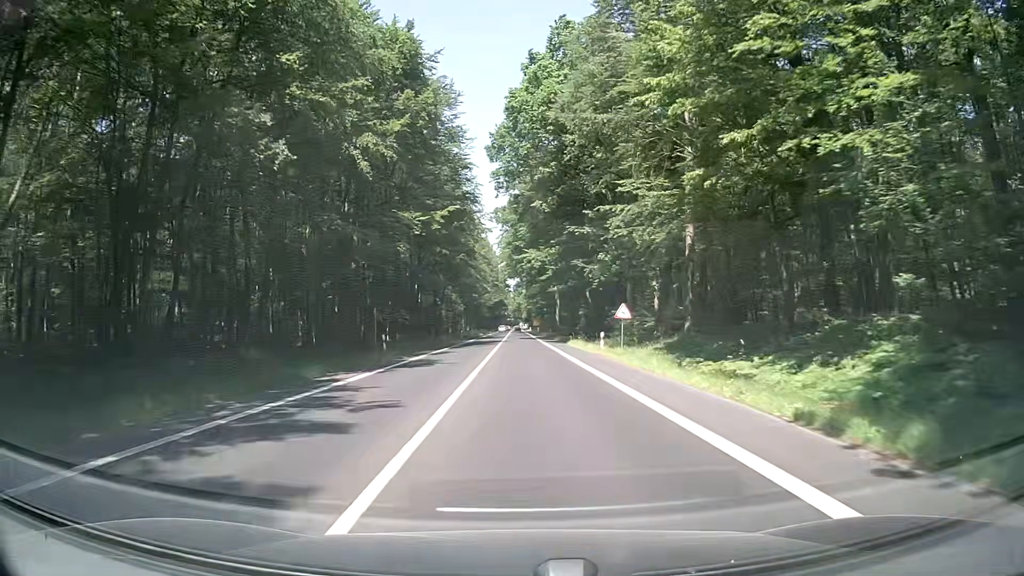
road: secondary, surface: asphalt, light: Day
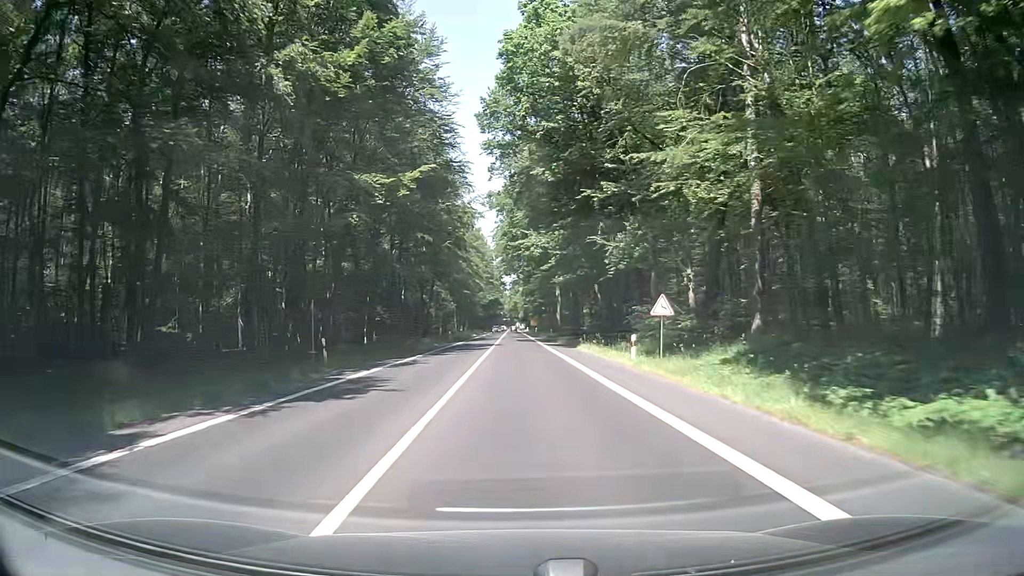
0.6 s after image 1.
(0.0, +10.9) m; +1°
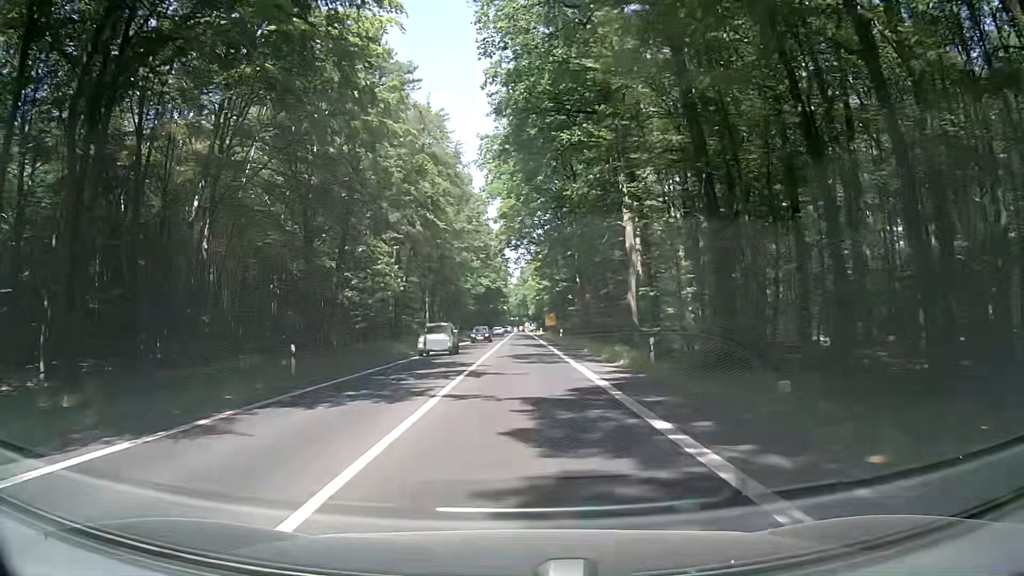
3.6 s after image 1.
(-0.7, +55.4) m; -2°
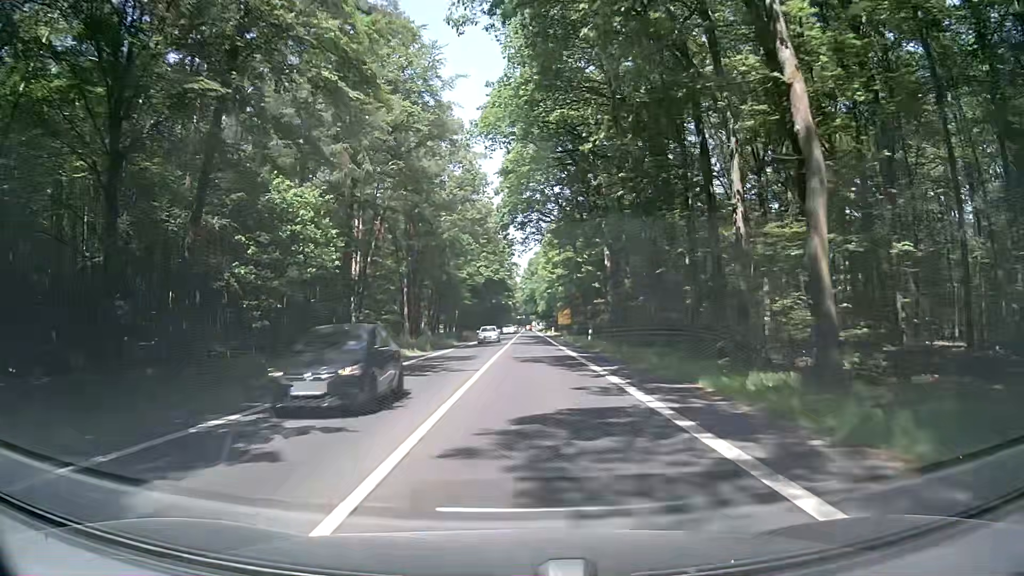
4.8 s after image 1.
(0.0, +22.6) m; 0°
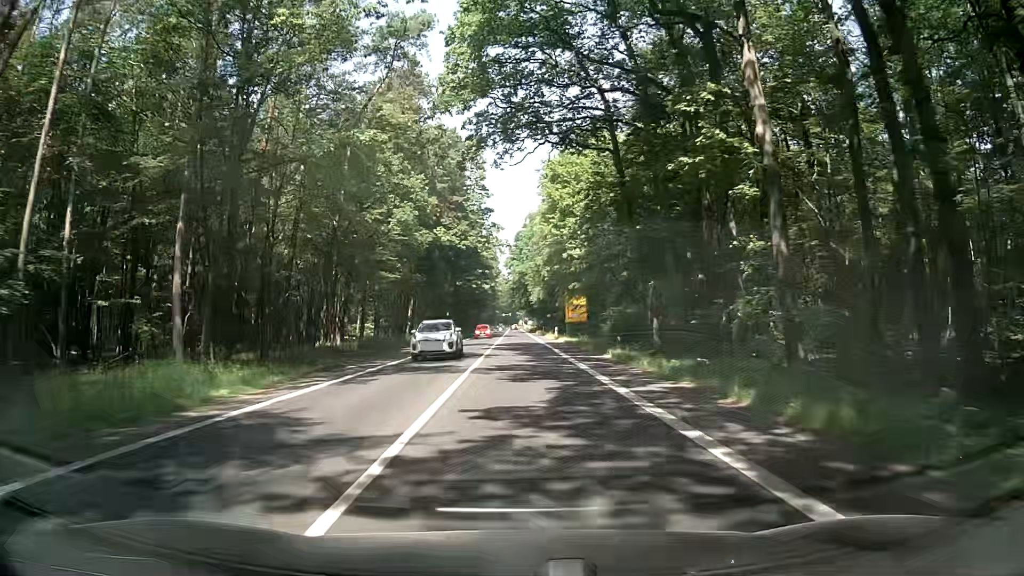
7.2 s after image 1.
(+0.2, +45.6) m; +2°
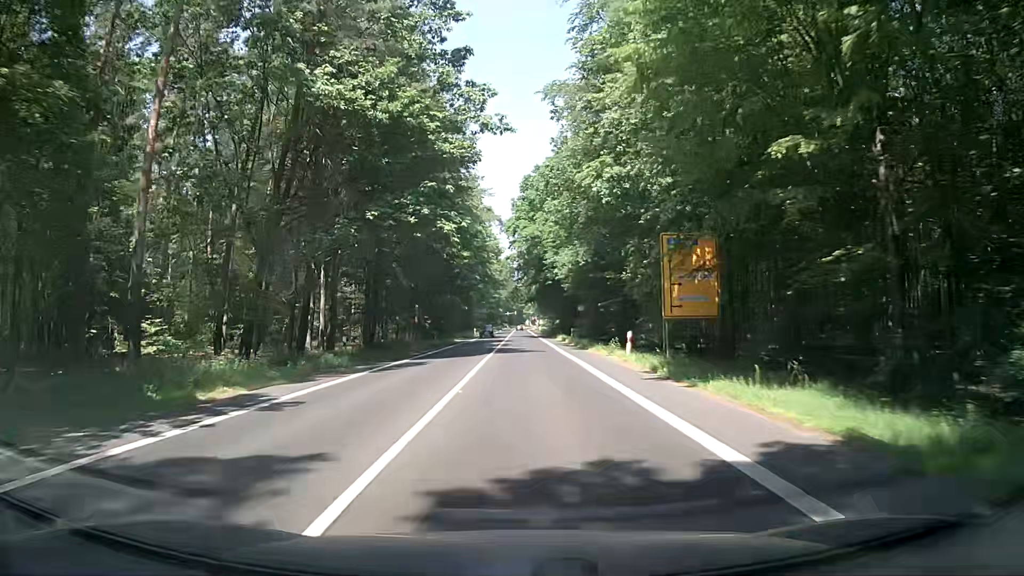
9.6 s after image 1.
(-1.2, +44.6) m; -1°
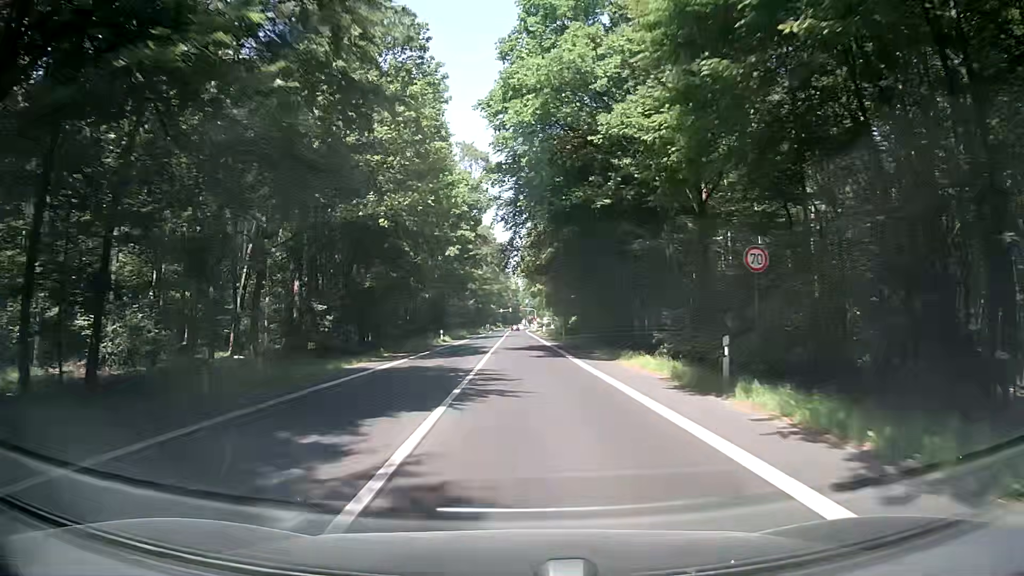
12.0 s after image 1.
(-0.7, +43.3) m; 0°
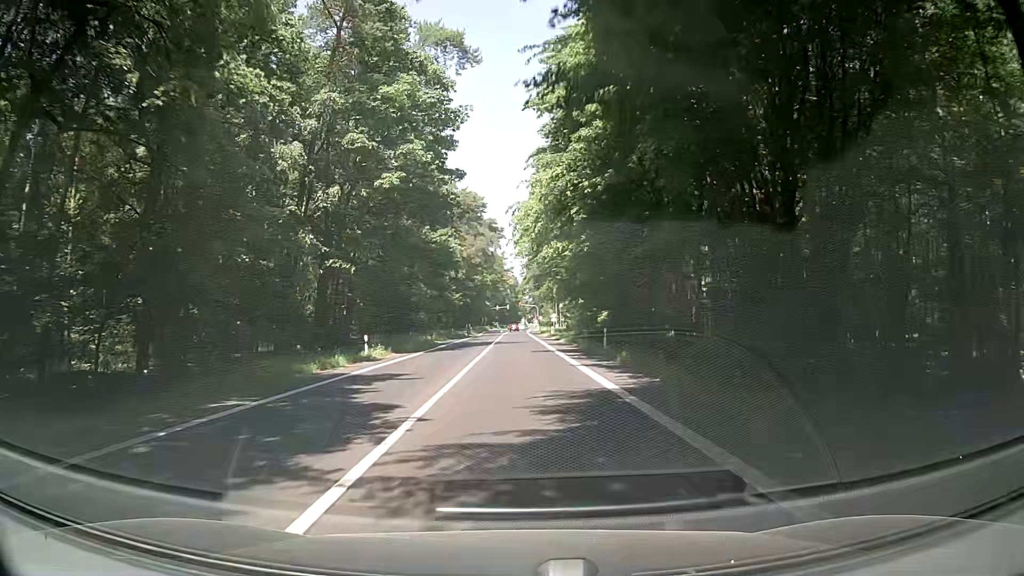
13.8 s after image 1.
(+0.3, +31.6) m; 0°
(0, +10) (0, +20) (0, +30) (0, +40) (0, +50) (0, +60) (0, +70) (0, +80) (0, +90) (0, +100) m
